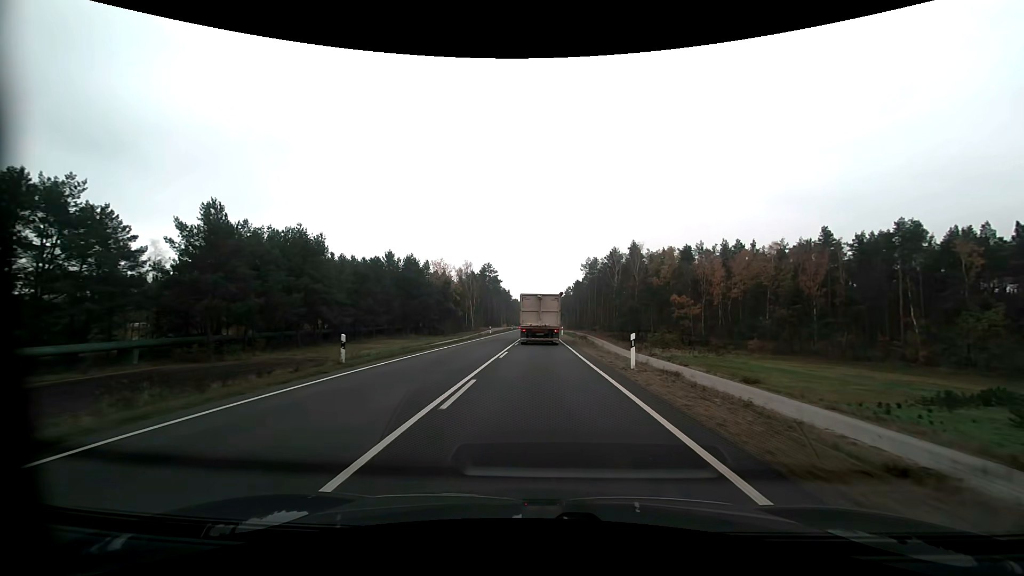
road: primary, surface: asphalt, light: Day
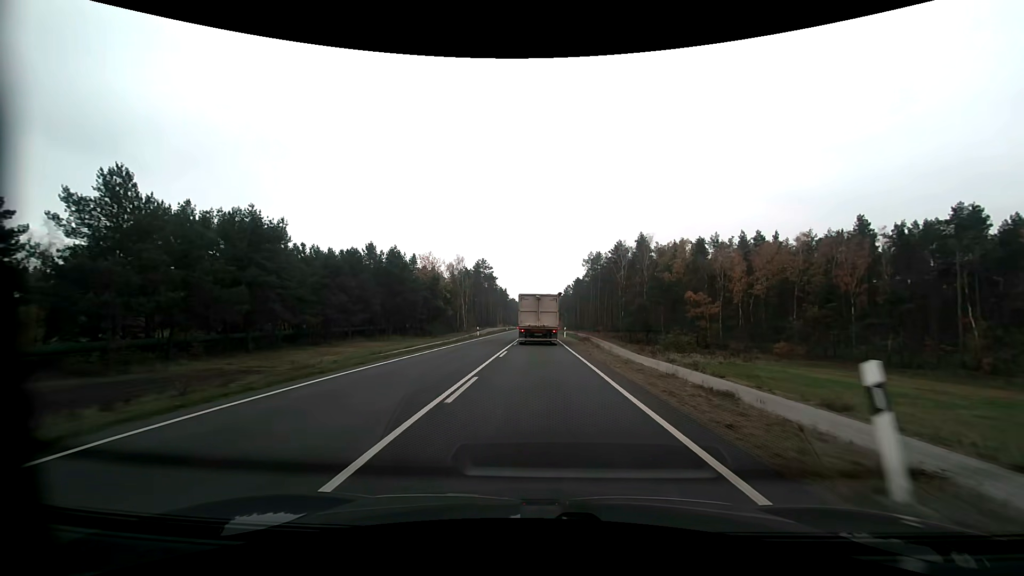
(0.0, +11.4) m; 0°
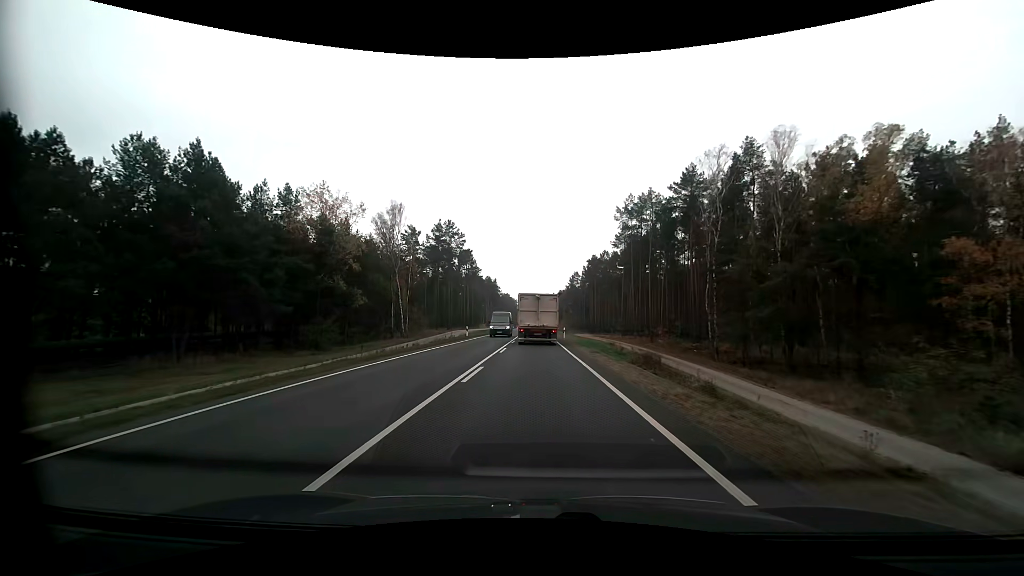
(+0.1, +57.1) m; 0°
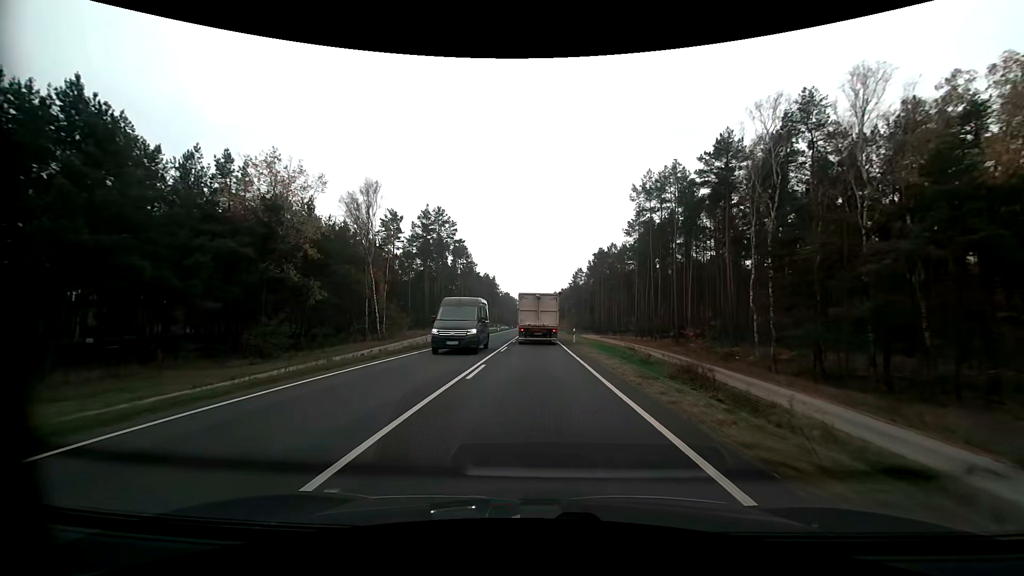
(0.0, +11.4) m; 0°
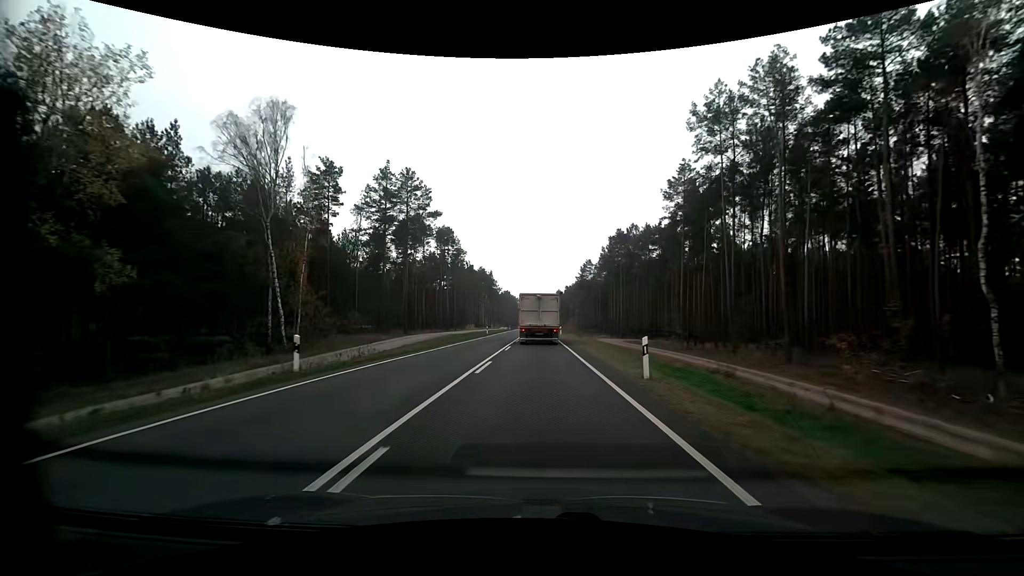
(-0.1, +22.7) m; 0°
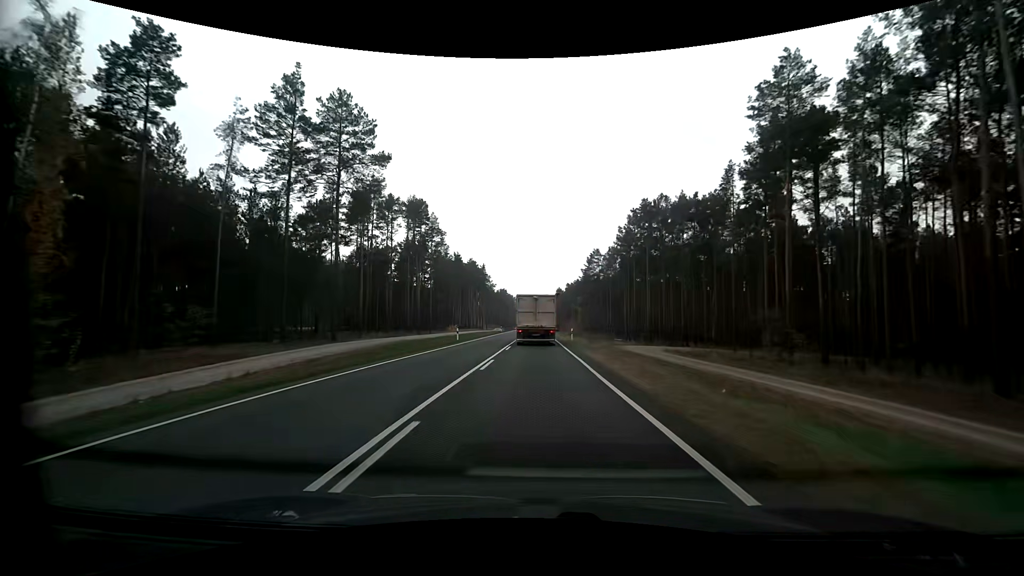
(0.0, +22.5) m; 0°
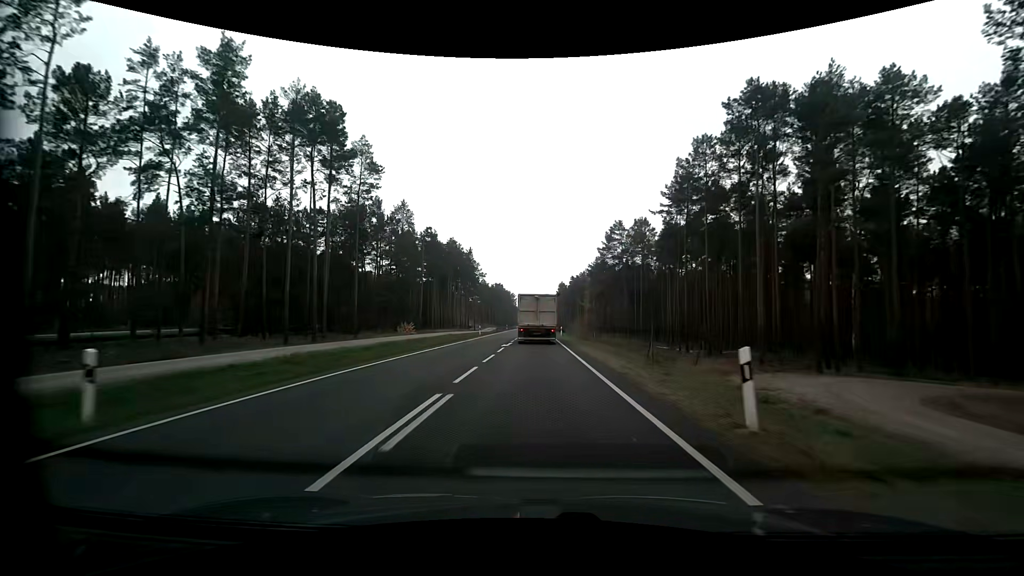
(-0.2, +33.6) m; 0°
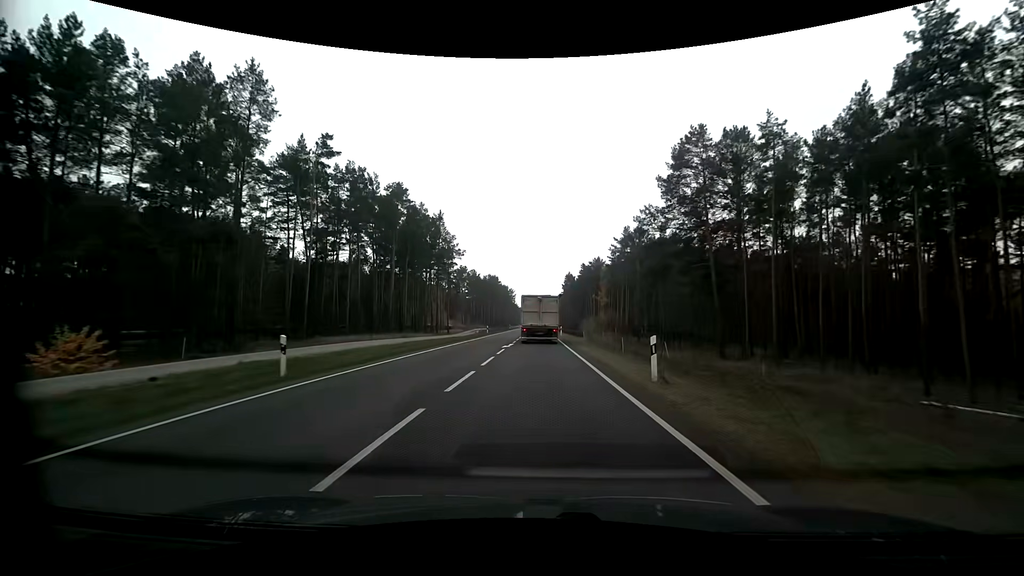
(-0.1, +44.2) m; 0°
(0, +10) (0, +20) (0, +30) (0, +40) (0, +50) (0, +60) (0, +70) (0, +80) (0, +90) (0, +100) m
